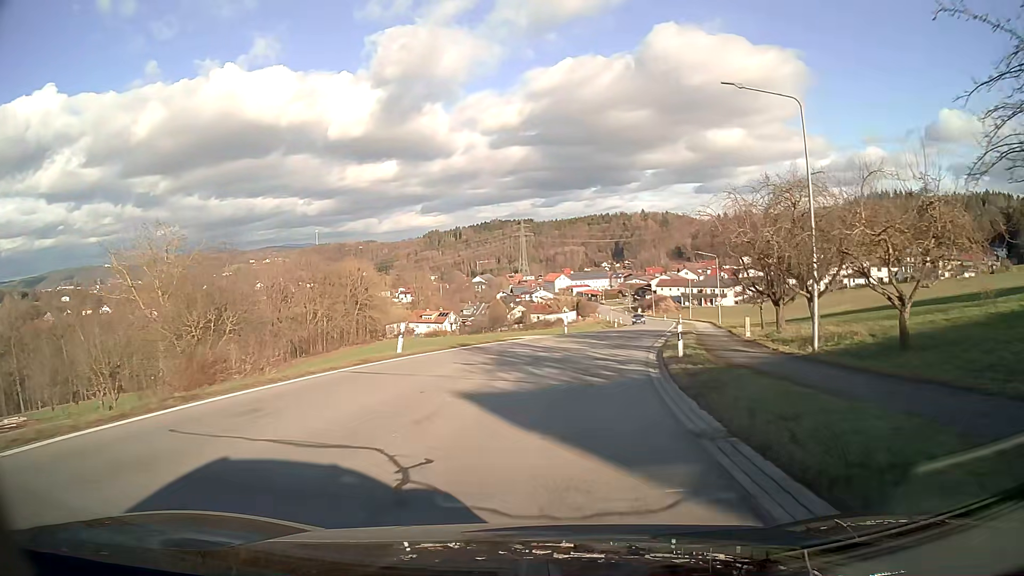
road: secondary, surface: asphalt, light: Day
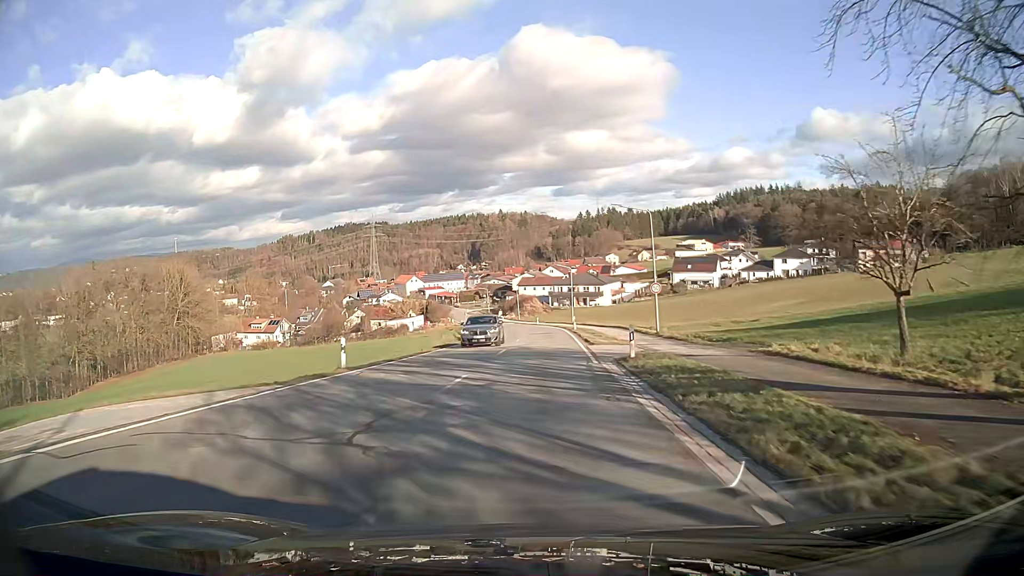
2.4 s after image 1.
(+3.3, +30.2) m; +11°
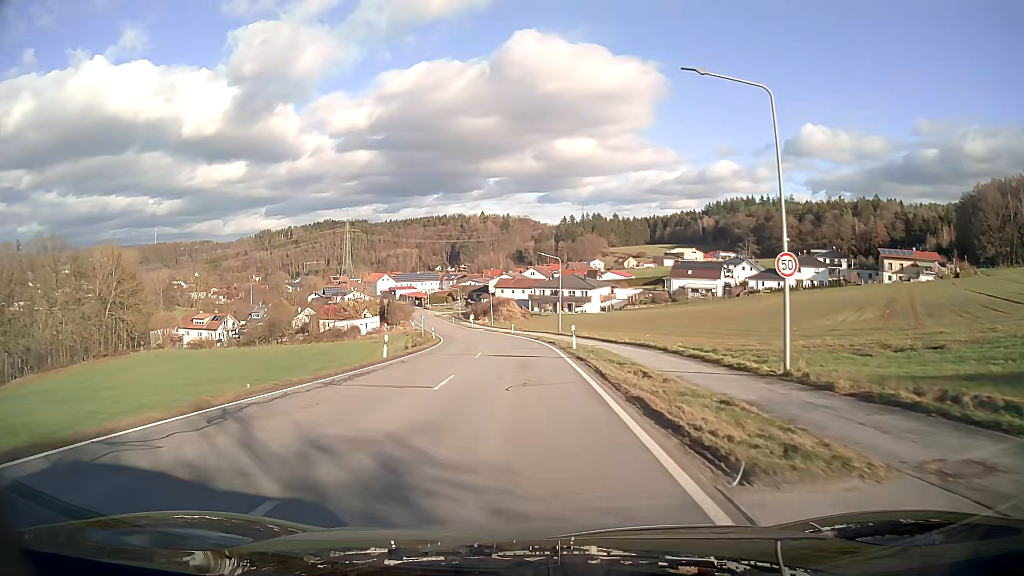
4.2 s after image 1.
(+0.4, +22.9) m; +1°
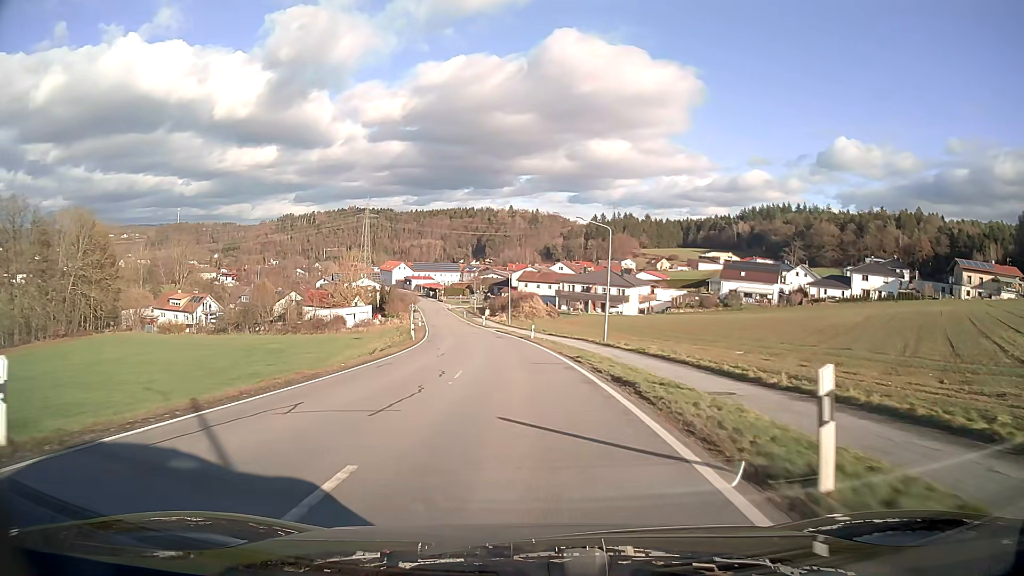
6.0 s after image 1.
(-0.4, +22.9) m; -2°
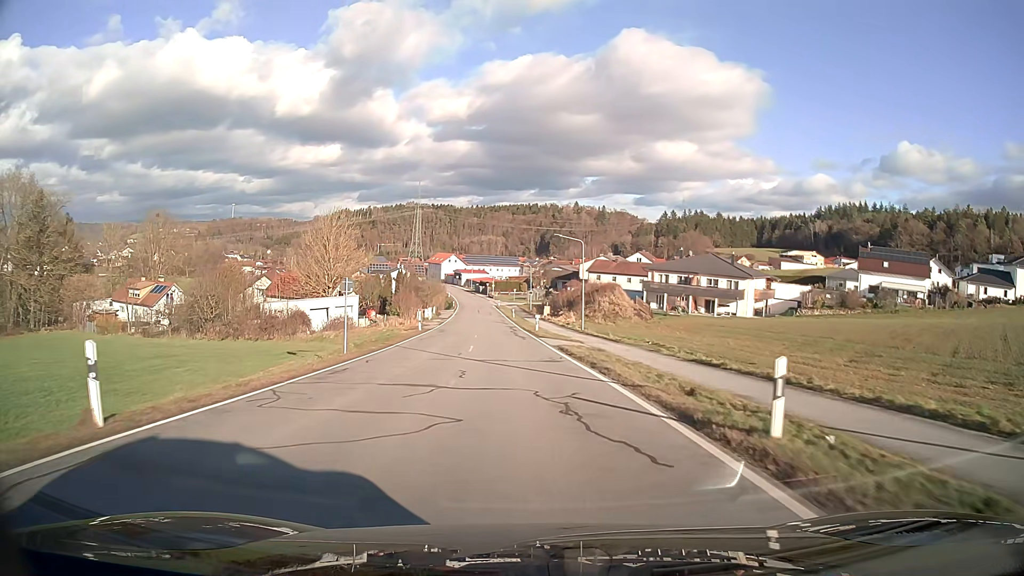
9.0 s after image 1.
(-1.7, +38.2) m; -5°
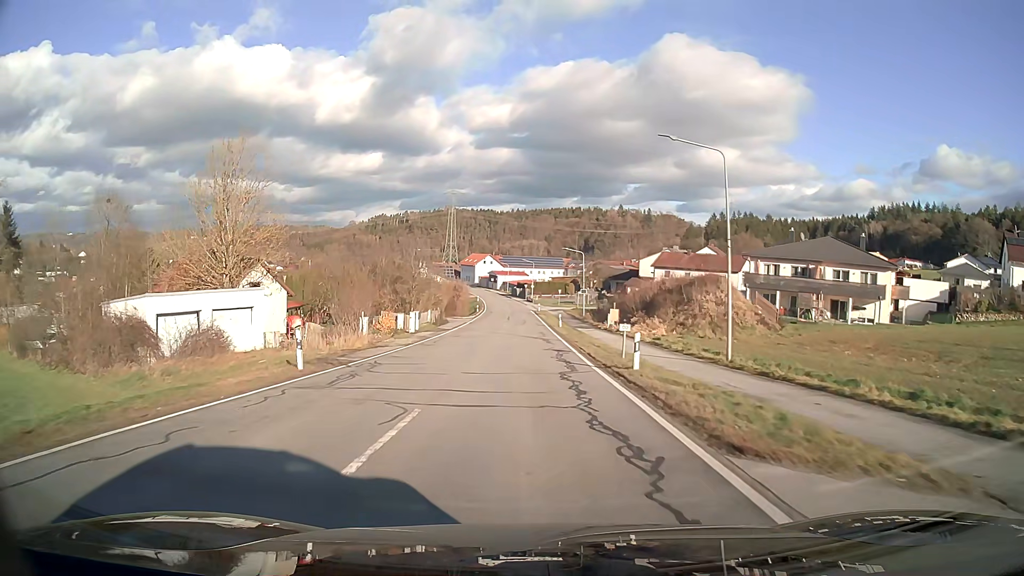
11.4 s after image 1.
(-1.0, +30.5) m; -3°
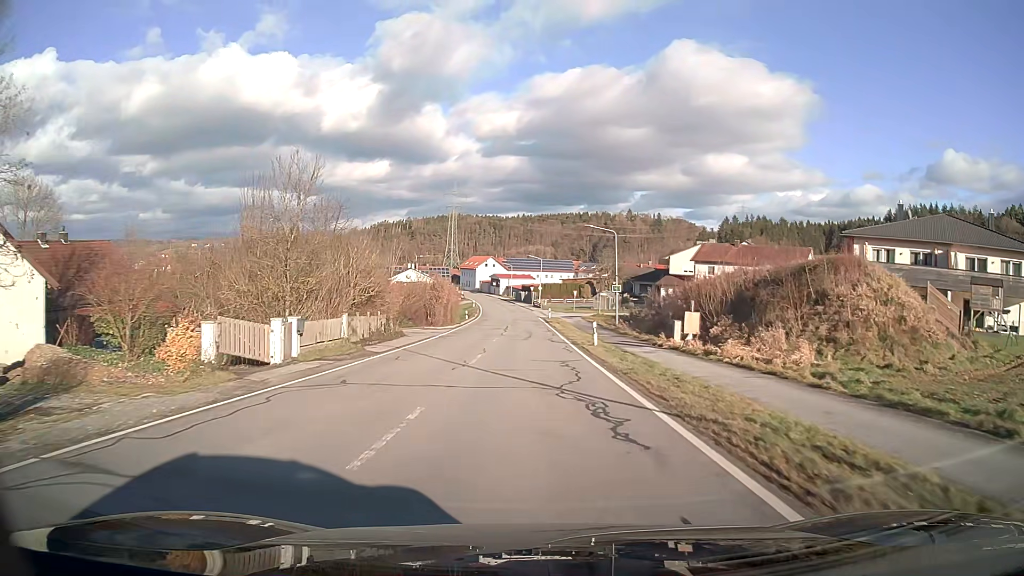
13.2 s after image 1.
(-0.2, +22.8) m; 0°
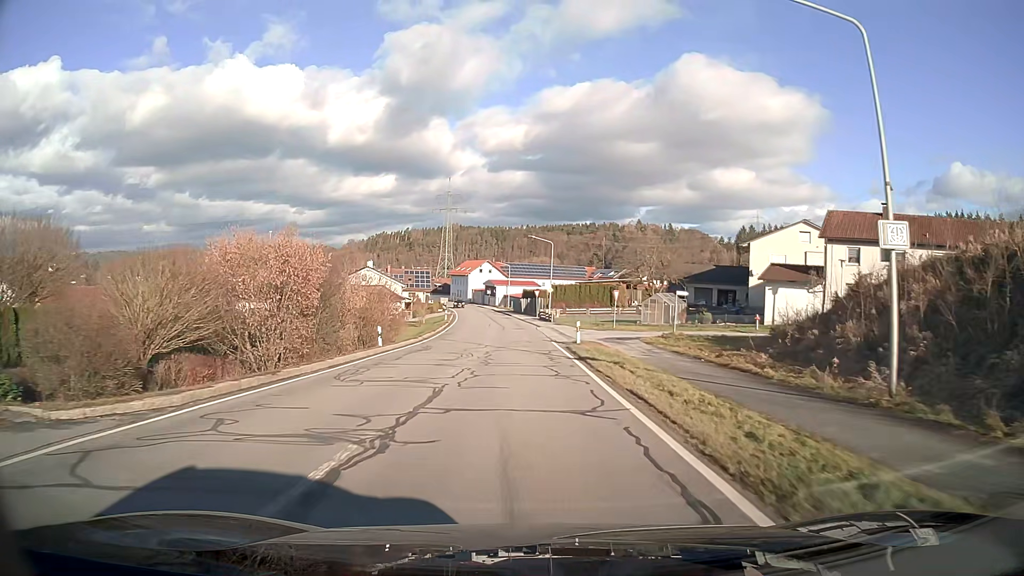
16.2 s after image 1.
(-0.1, +38.1) m; 0°
(0, +10) (0, +20) (0, +30) (-1, +40) (-1, +50) (-2, +60) (-3, +70) (-4, +80) (-6, +90) (-7, +100) m
